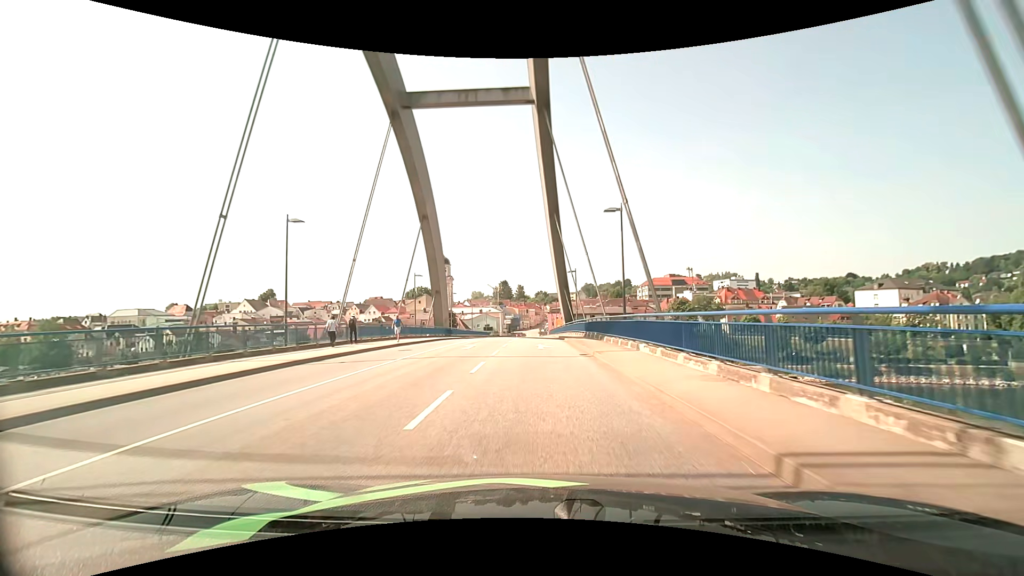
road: secondary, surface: asphalt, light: Day
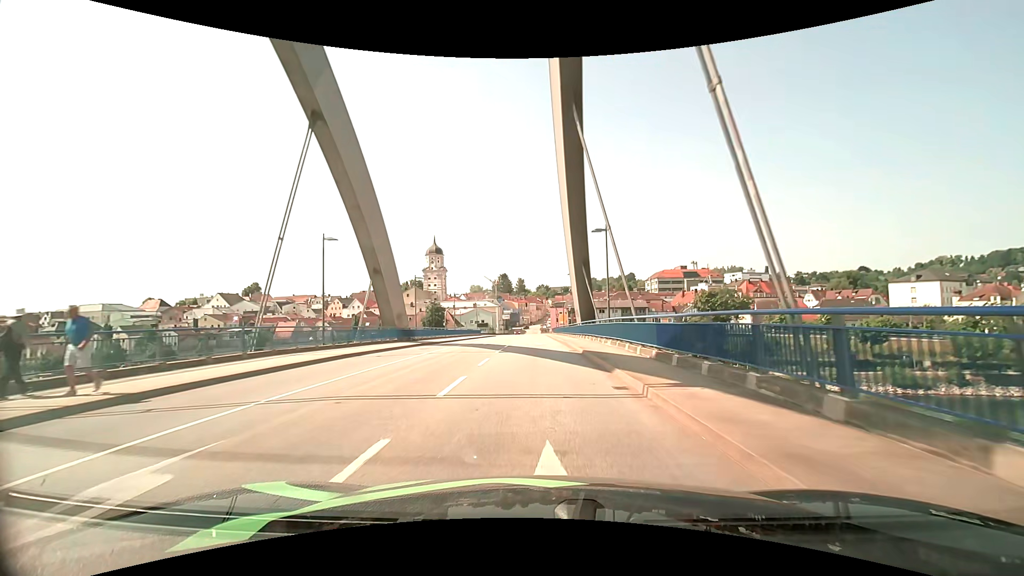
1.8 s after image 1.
(0.0, +21.5) m; 0°
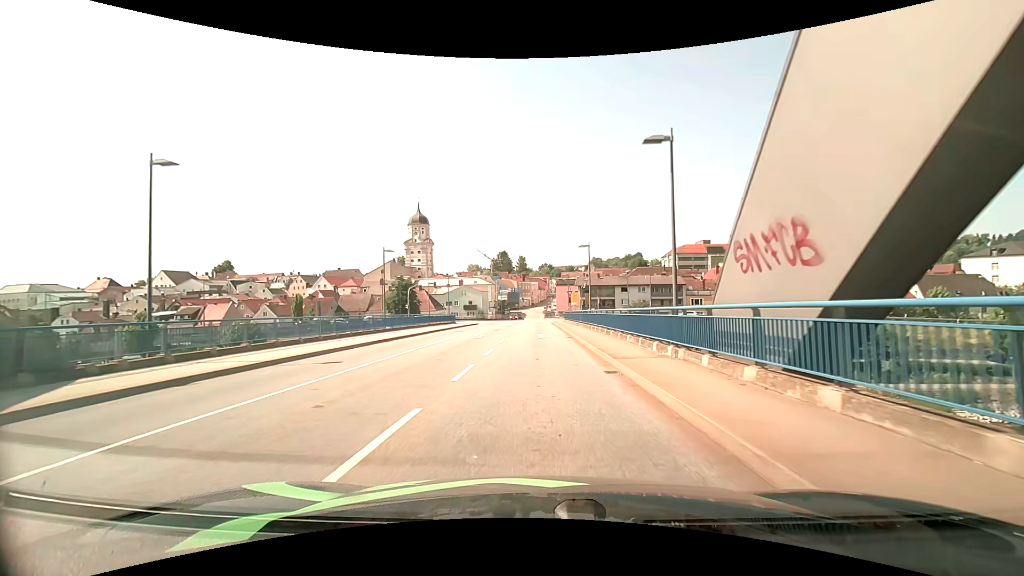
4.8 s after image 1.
(0.0, +34.3) m; 0°
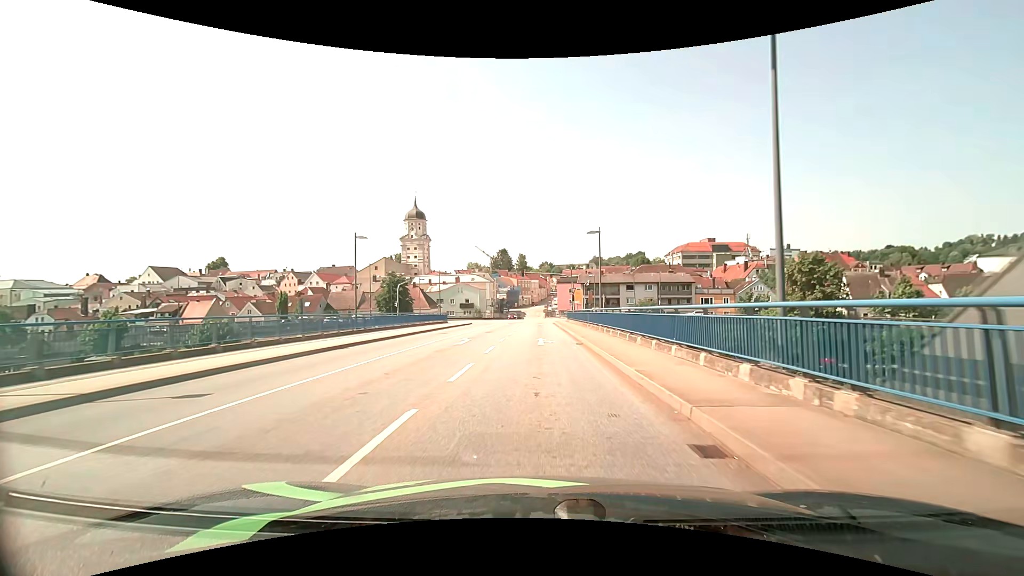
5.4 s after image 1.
(0.0, +6.2) m; 0°
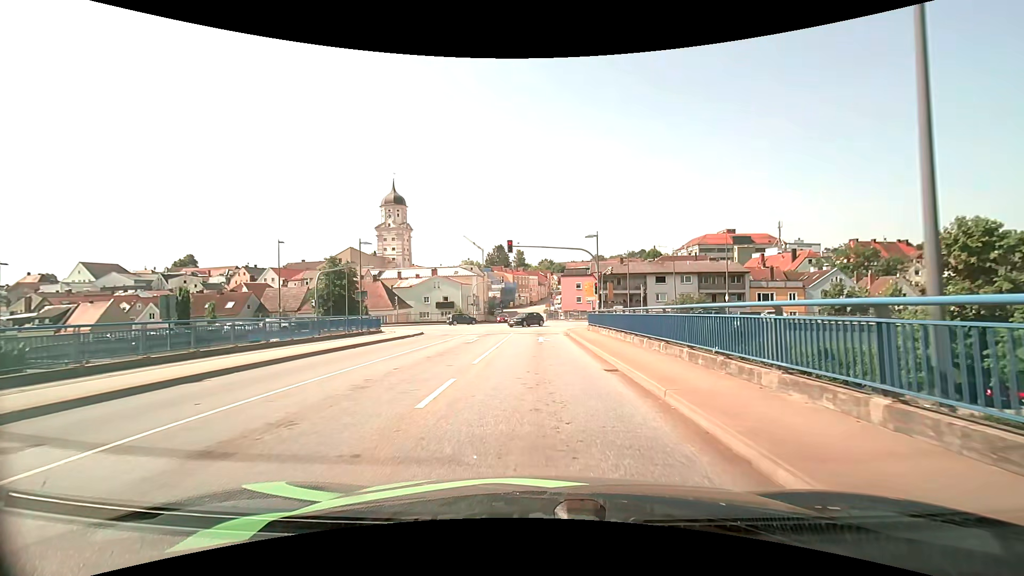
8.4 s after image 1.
(-0.1, +26.7) m; 0°
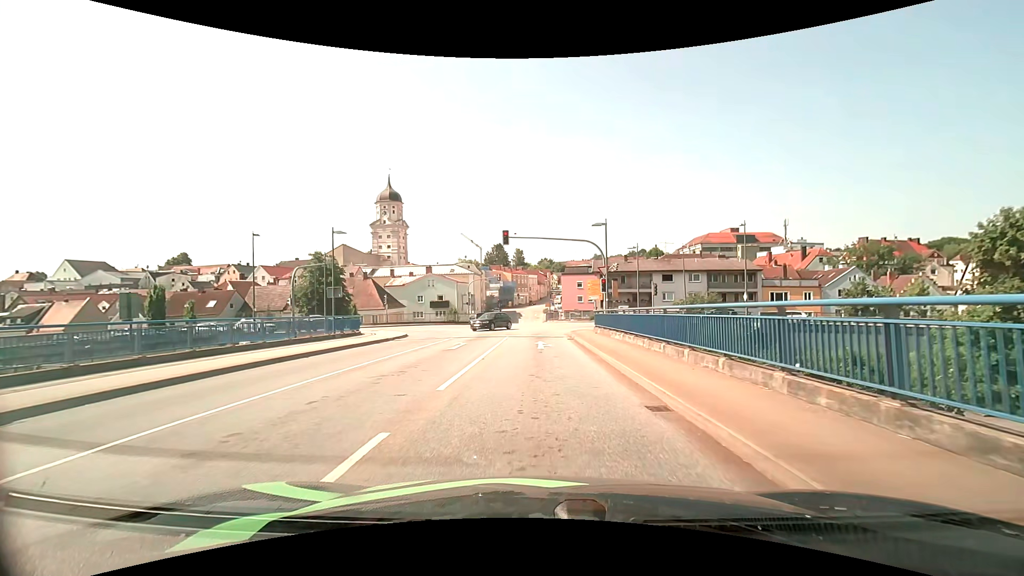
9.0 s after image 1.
(0.0, +4.4) m; 0°
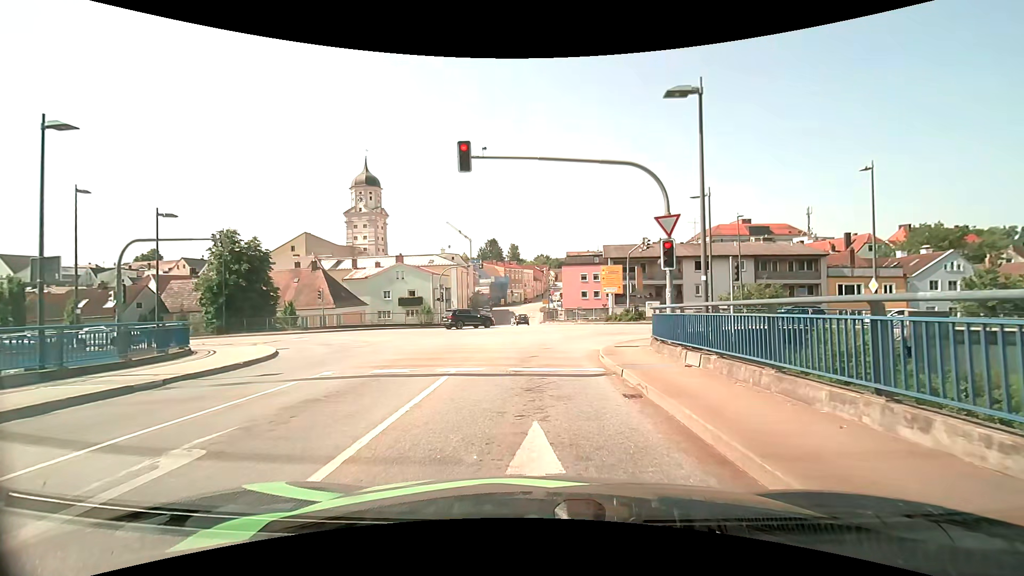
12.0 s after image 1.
(+0.1, +17.0) m; +1°
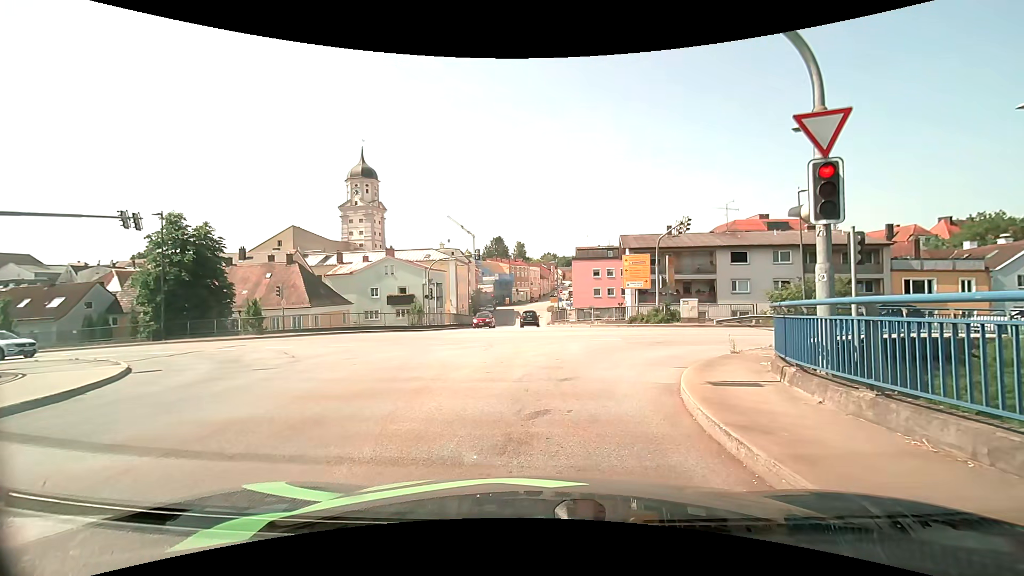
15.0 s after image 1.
(0.0, +8.1) m; -2°
